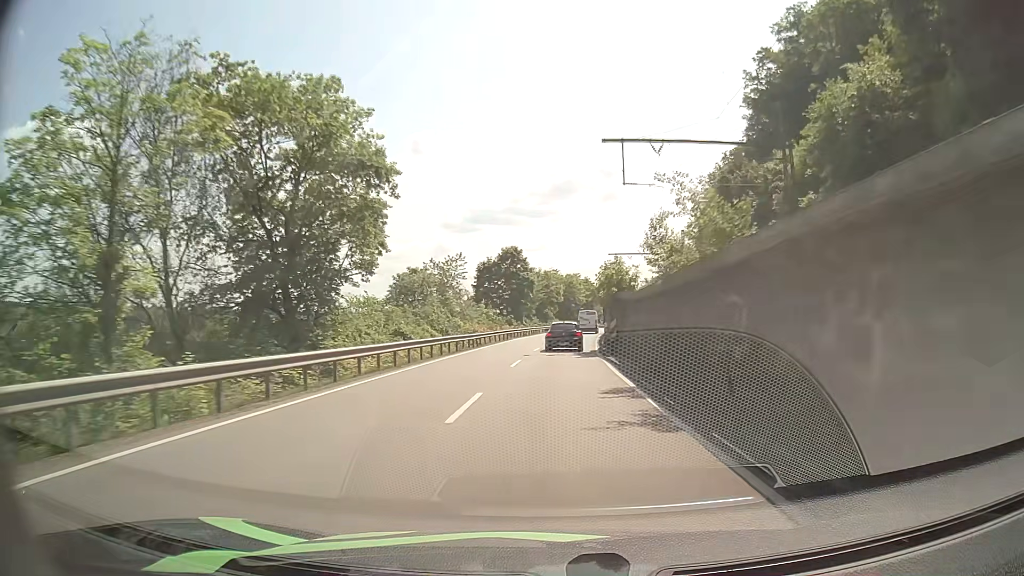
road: primary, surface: asphalt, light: Day
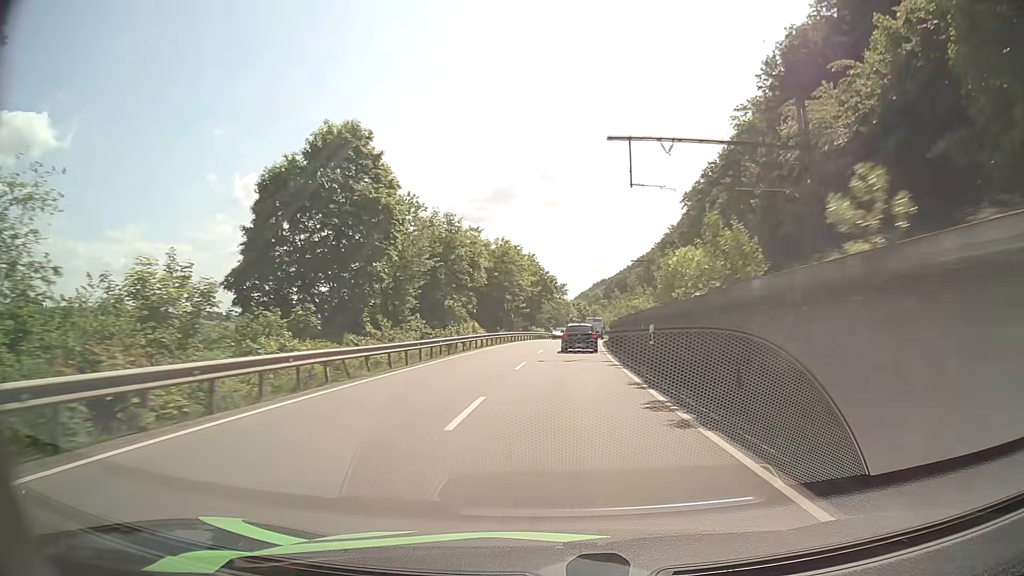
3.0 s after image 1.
(+2.5, +60.0) m; +5°
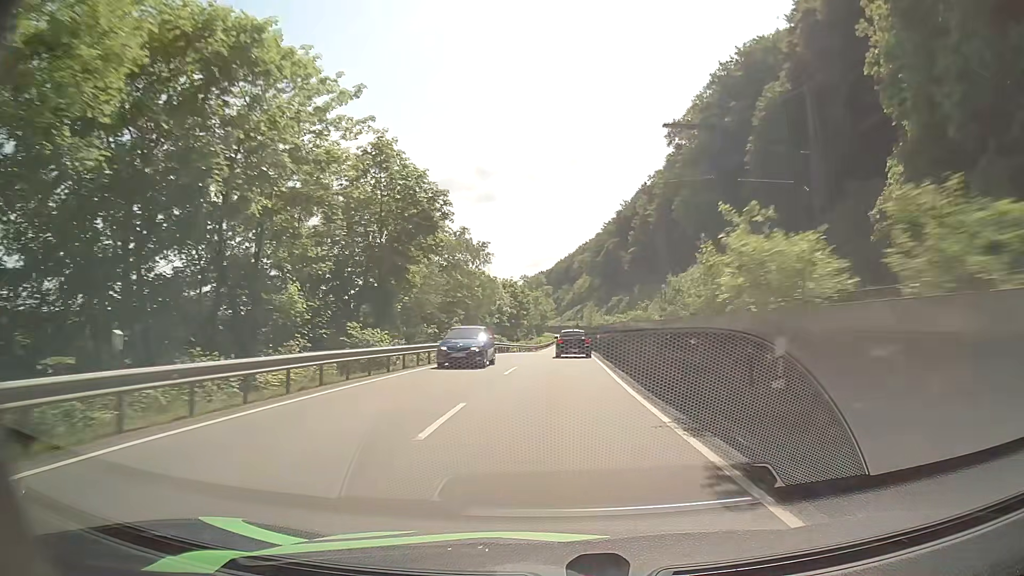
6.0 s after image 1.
(+2.8, +60.0) m; +5°
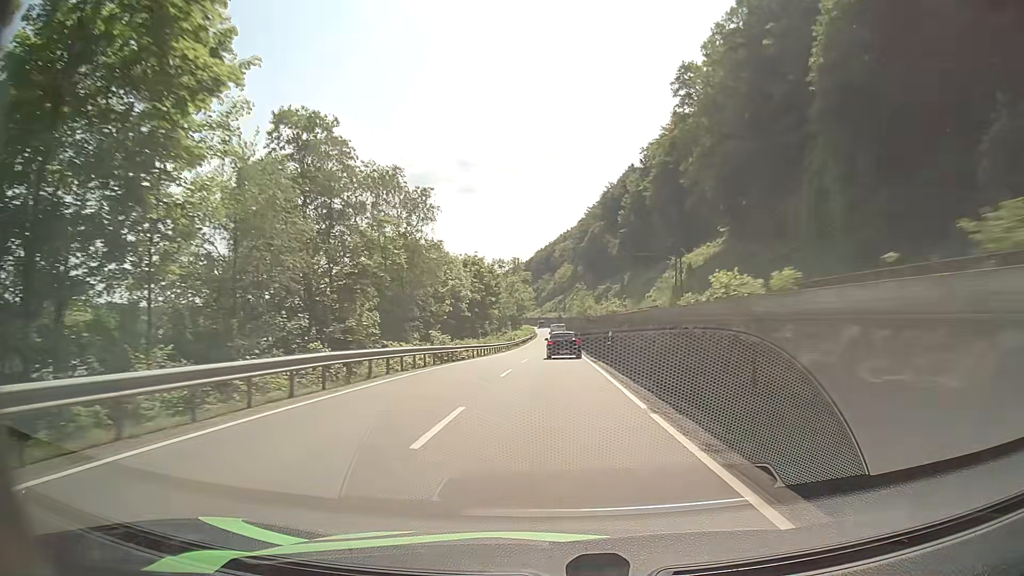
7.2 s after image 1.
(+0.3, +24.4) m; +1°
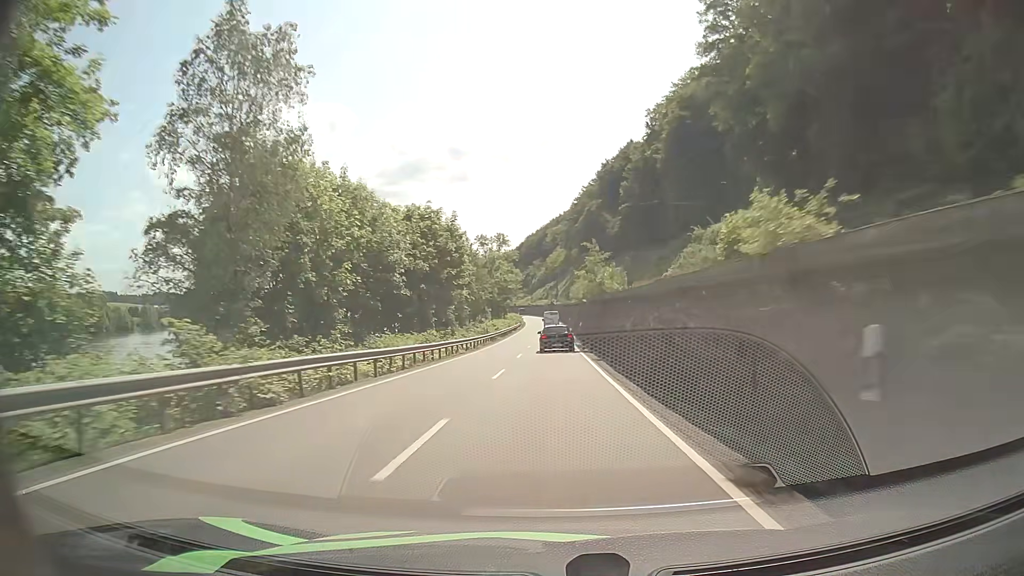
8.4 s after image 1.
(+0.3, +25.0) m; +1°
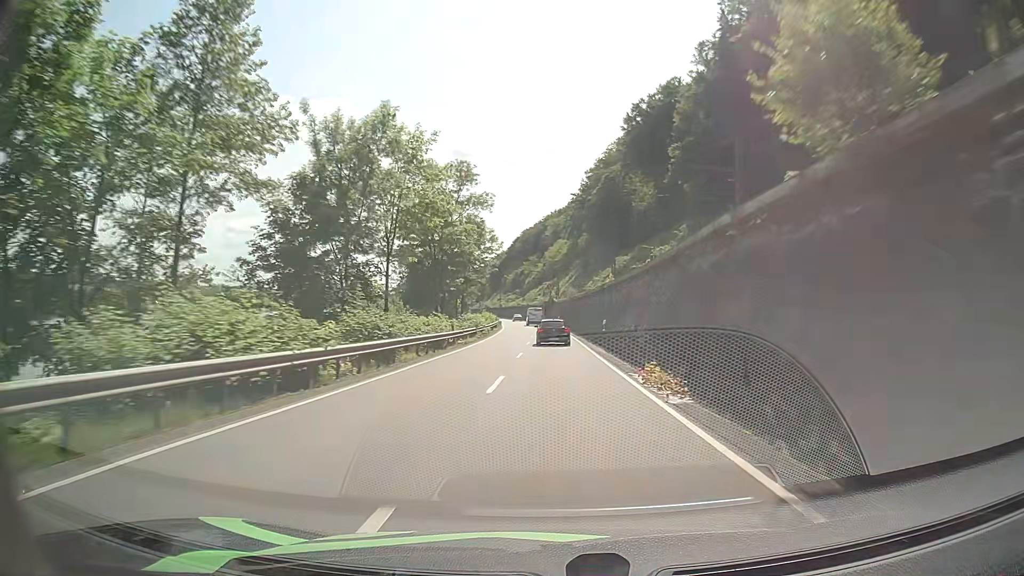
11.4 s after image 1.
(+0.1, +64.9) m; 0°
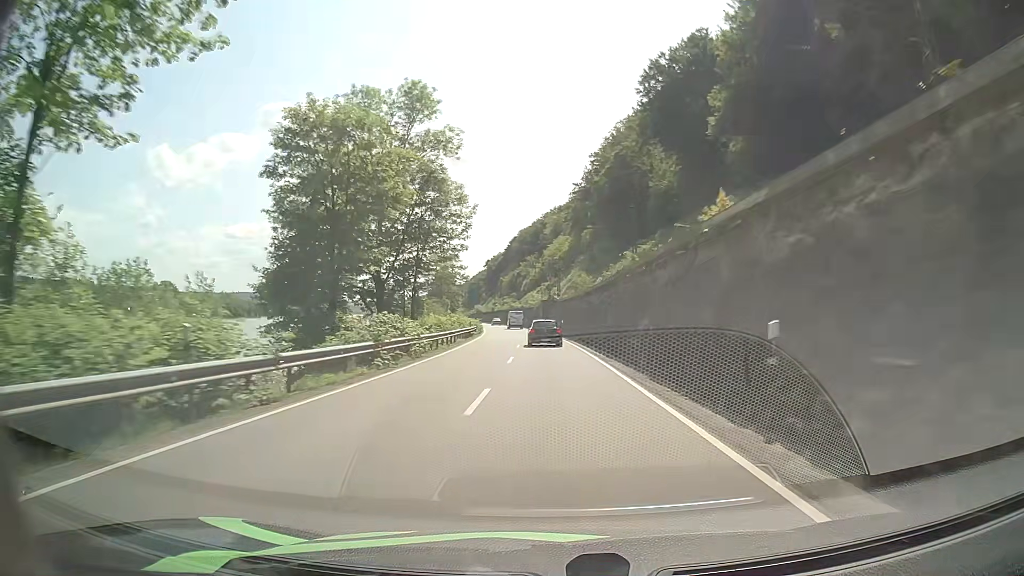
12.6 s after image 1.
(+0.2, +27.2) m; 0°
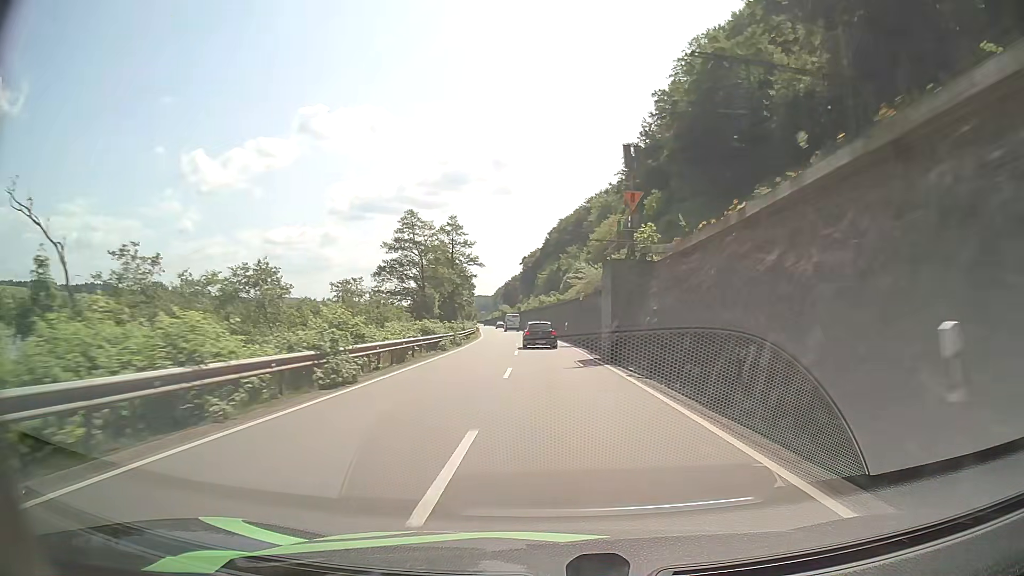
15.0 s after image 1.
(-1.1, +53.0) m; -4°
(0, +10) (0, +20) (0, +30) (-1, +40) (-1, +50) (-2, +60) (-3, +70) (-4, +80) (-5, +90) (-6, +100) m
